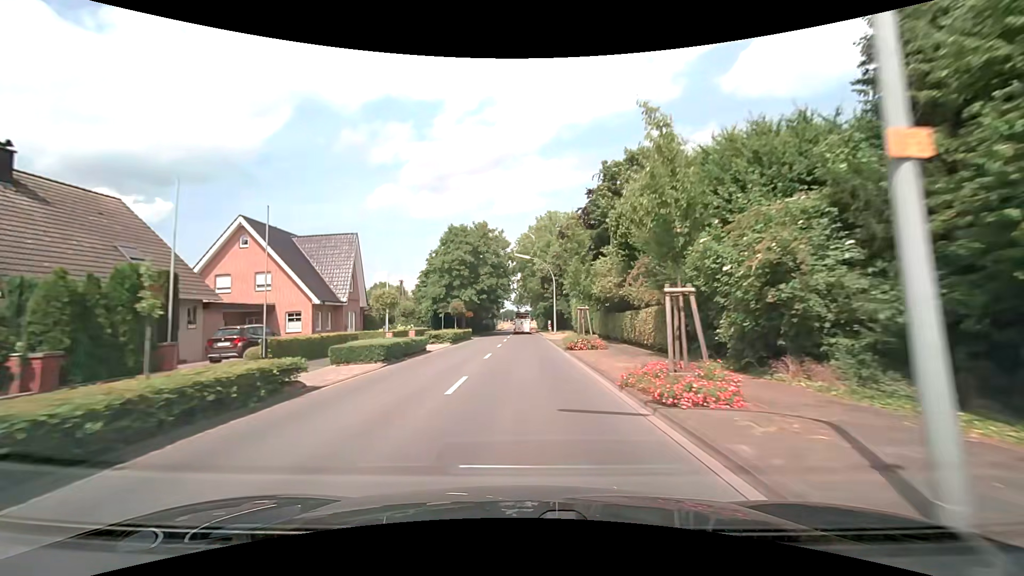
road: secondary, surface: asphalt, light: Day
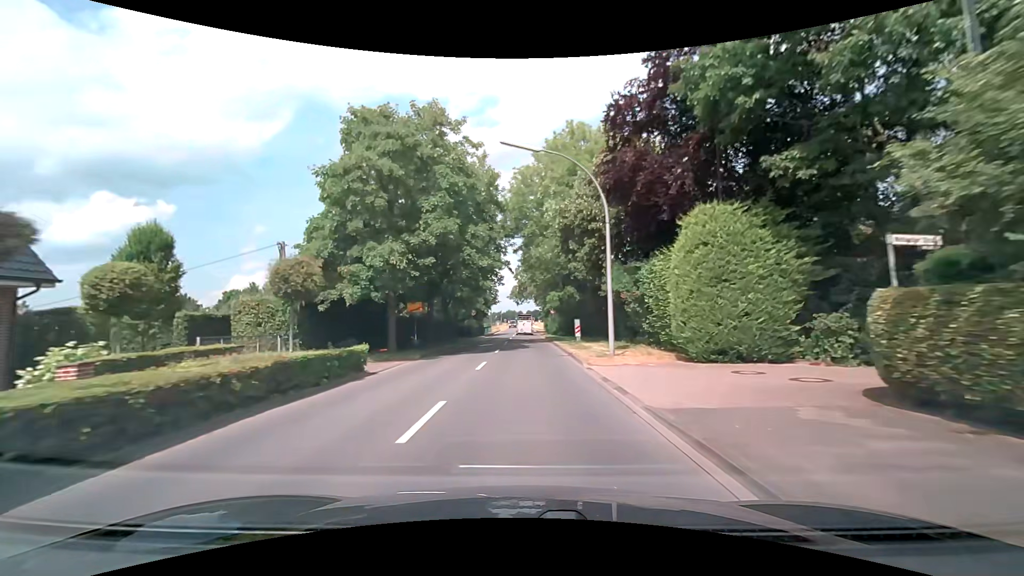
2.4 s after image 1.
(+0.1, +30.8) m; -1°
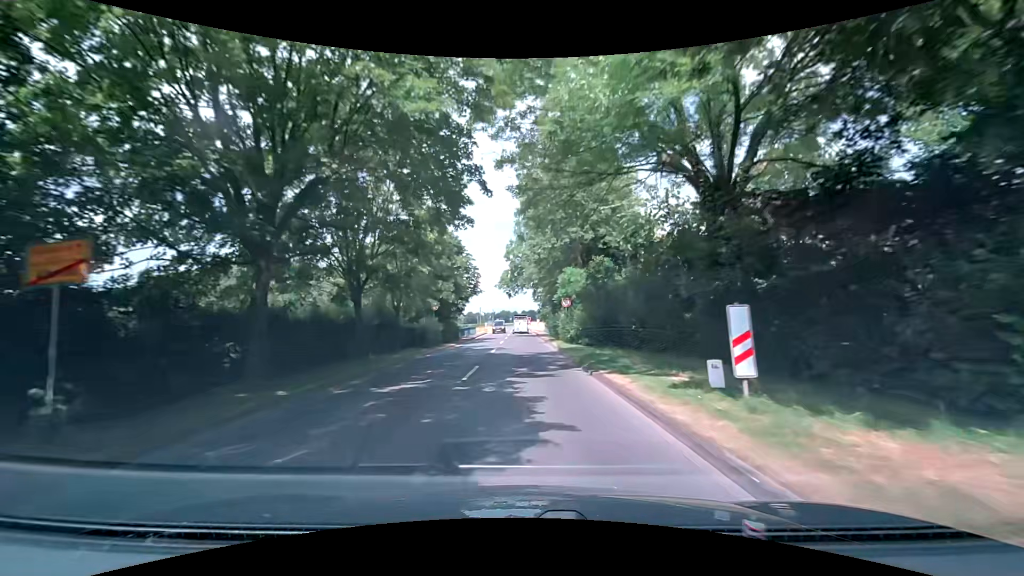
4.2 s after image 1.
(+0.1, +22.9) m; 0°
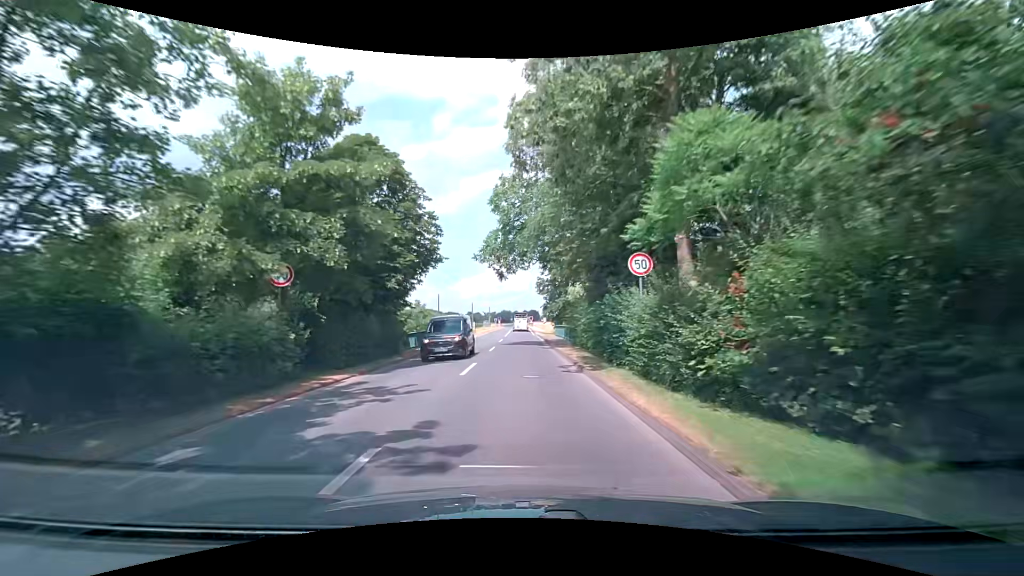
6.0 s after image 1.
(+0.2, +22.8) m; 0°
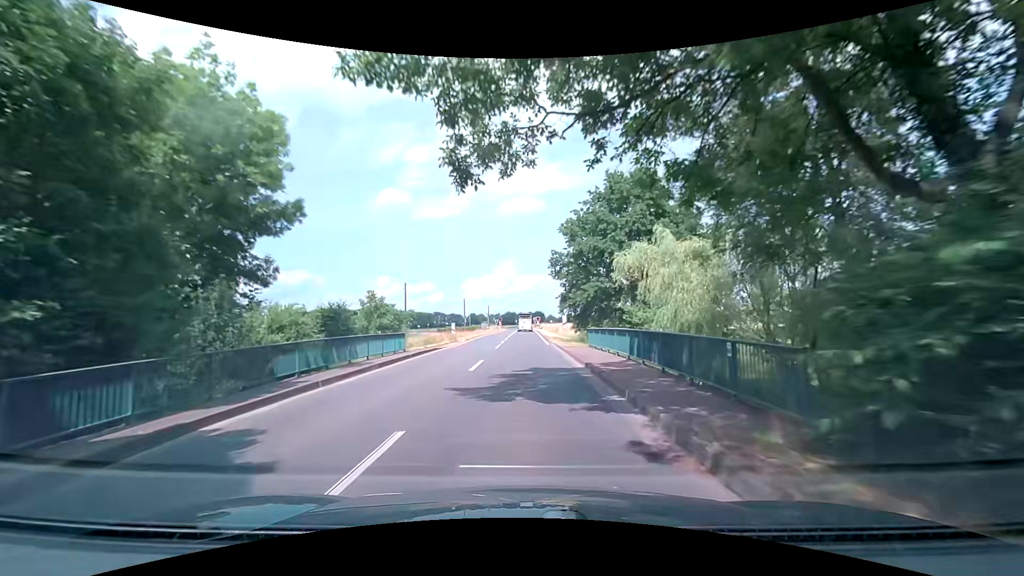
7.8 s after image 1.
(-0.1, +23.1) m; 0°
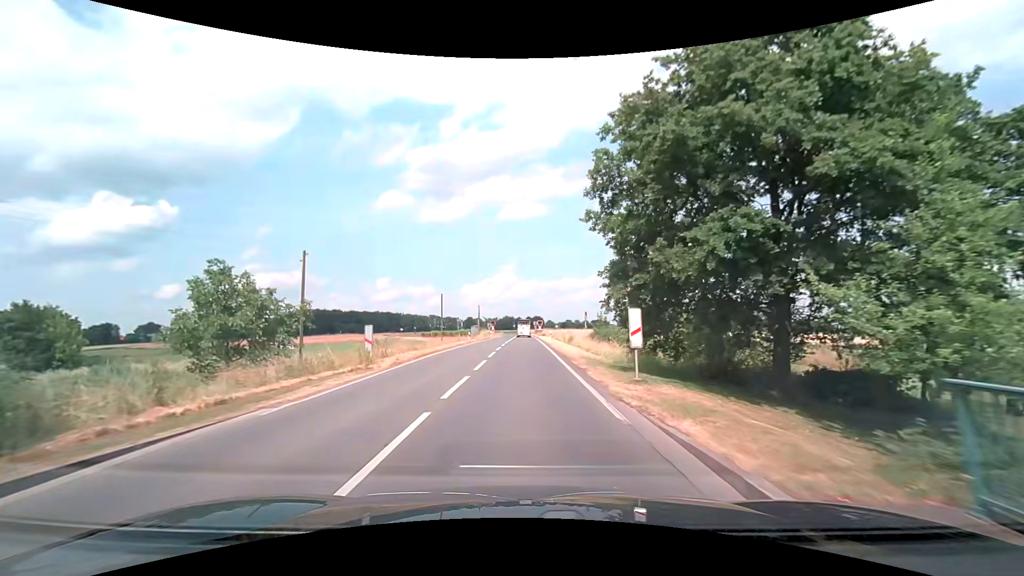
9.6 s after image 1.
(-0.1, +23.2) m; 0°
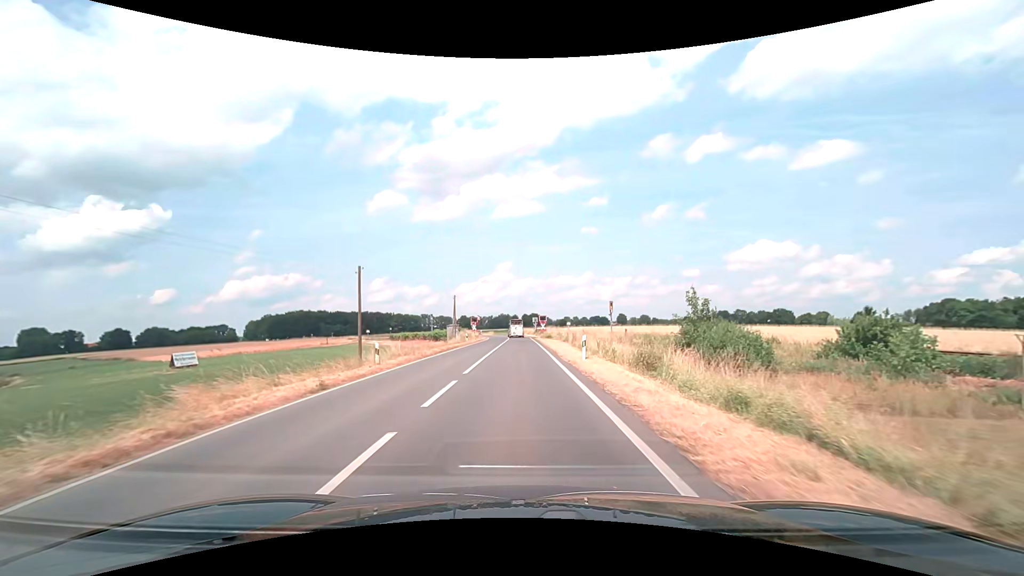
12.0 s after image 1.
(+0.3, +30.9) m; 0°
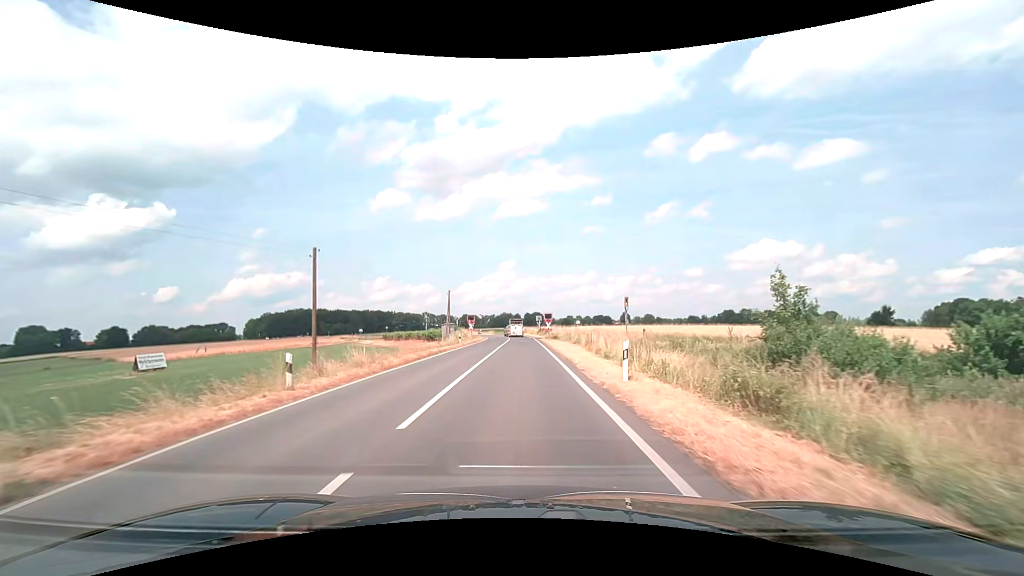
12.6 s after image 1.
(0.0, +7.7) m; 0°
(0, +10) (0, +20) (0, +30) (0, +40) (0, +50) (0, +60) (-1, +70) (-2, +80) (-4, +90) (-8, +99) m
